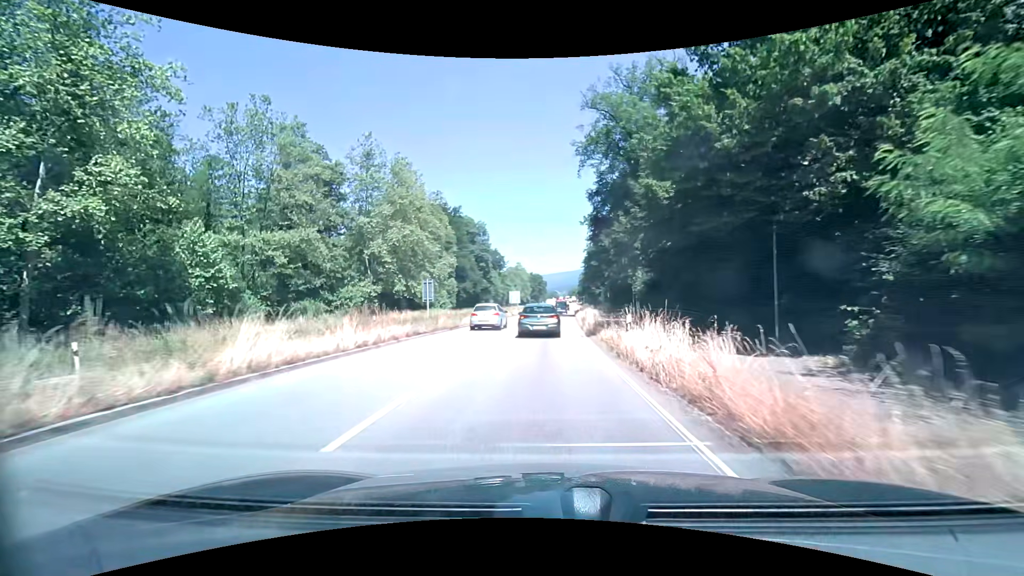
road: primary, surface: asphalt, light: Day
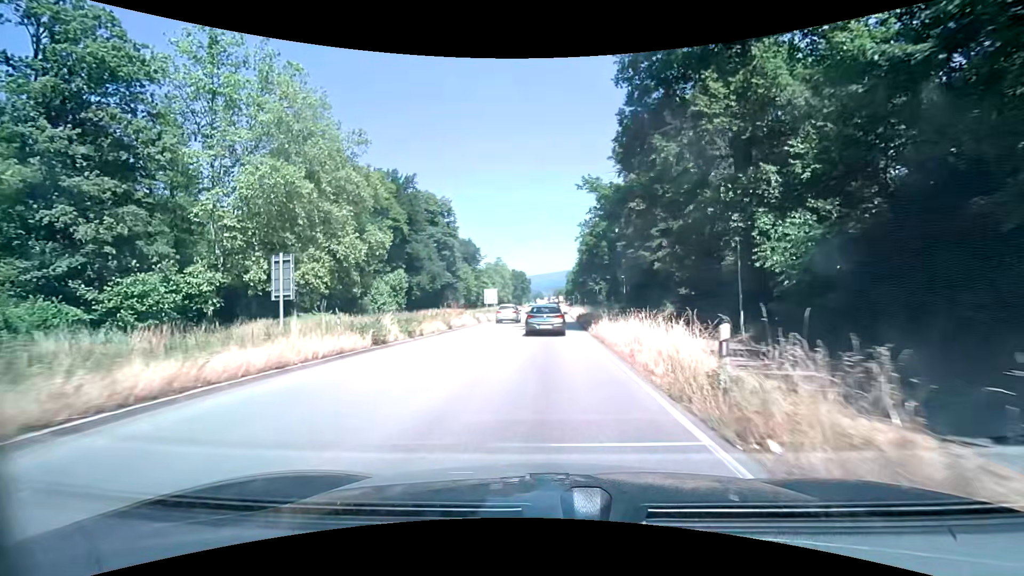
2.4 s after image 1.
(+0.3, +31.8) m; +2°
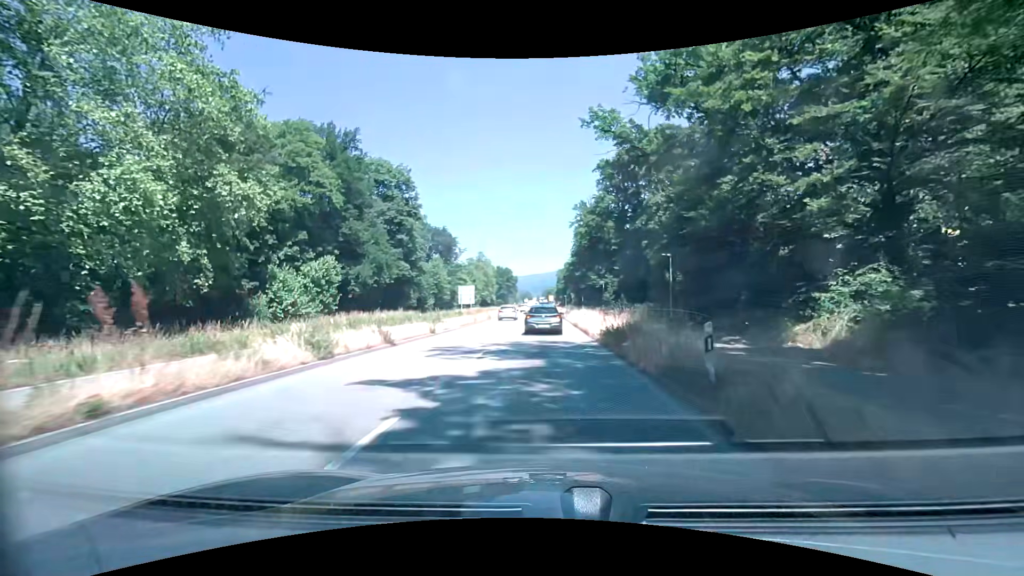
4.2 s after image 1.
(+0.3, +24.7) m; +1°
(0, +10) (0, +20) (0, +30) (0, +40) (0, +50) (0, +60) (0, +70) (0, +80) (0, +90) (0, +100) m
